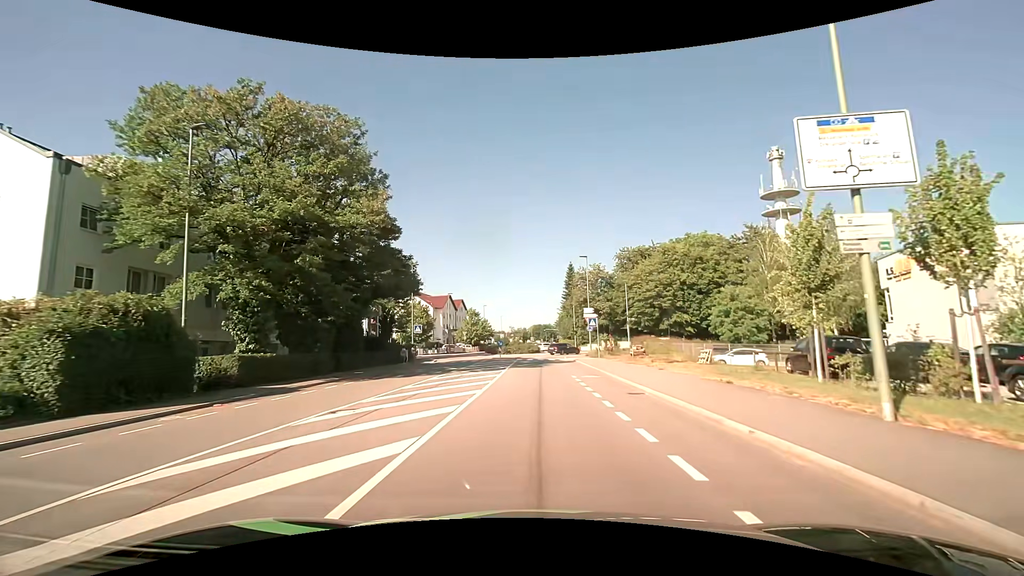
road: tertiary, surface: asphalt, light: Day
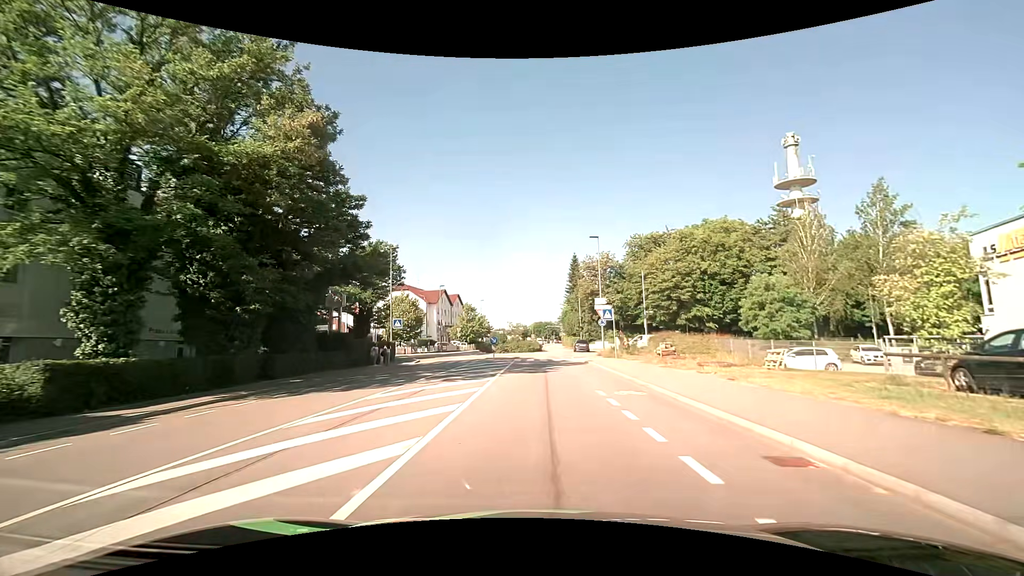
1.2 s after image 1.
(0.0, +8.3) m; 0°
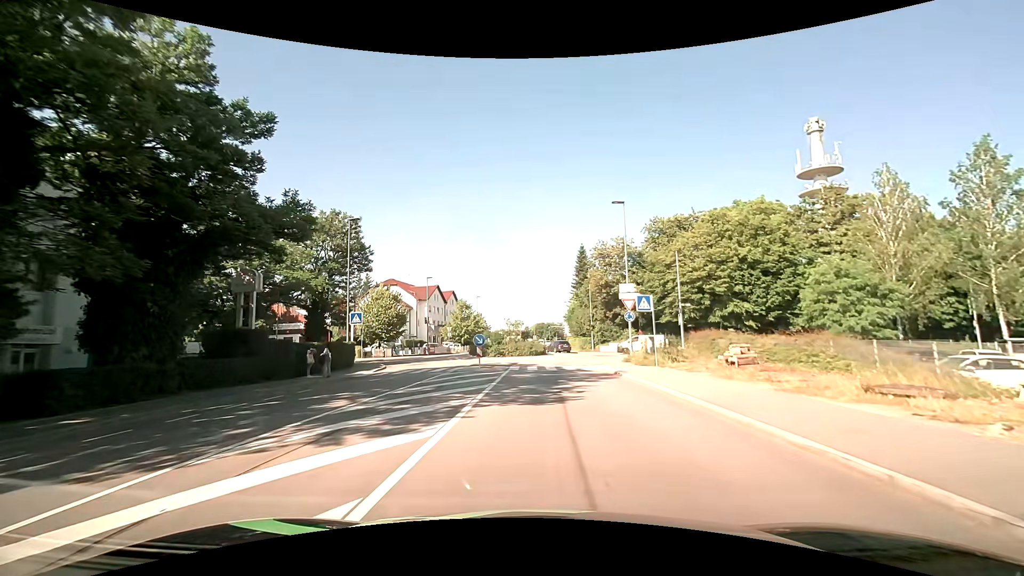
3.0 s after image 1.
(-0.1, +10.8) m; -1°
